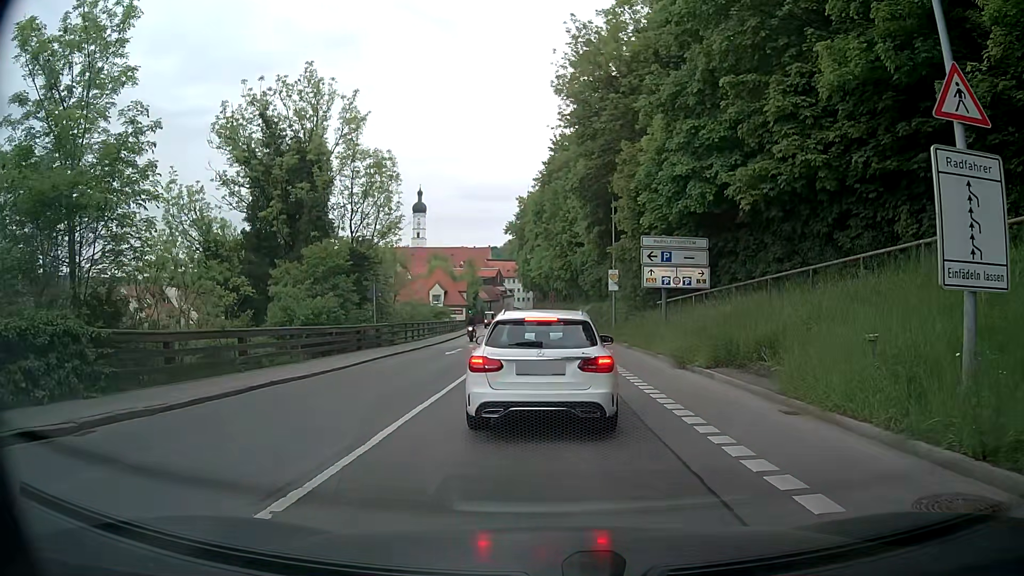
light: Day
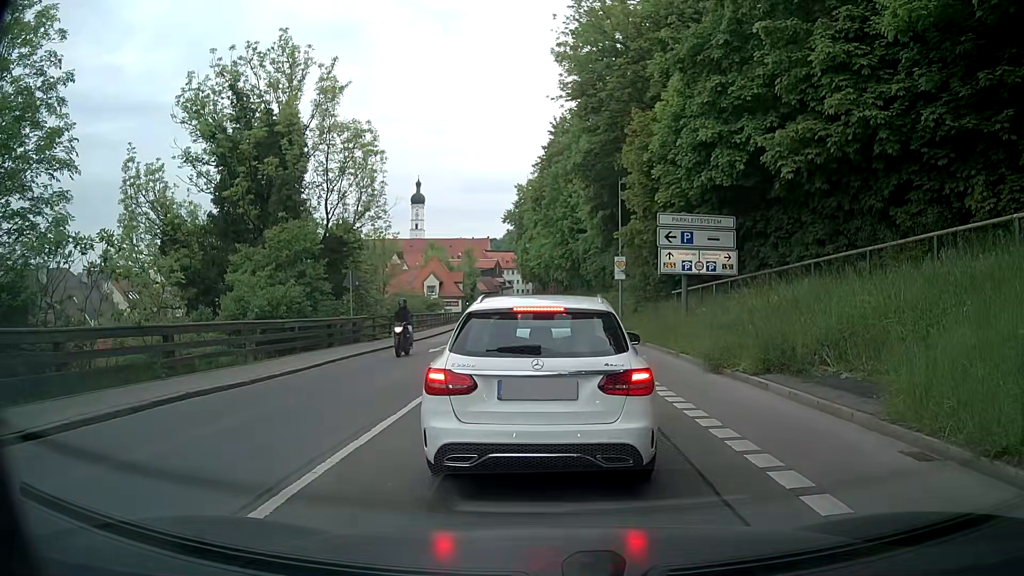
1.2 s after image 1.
(0.0, +3.5) m; +1°
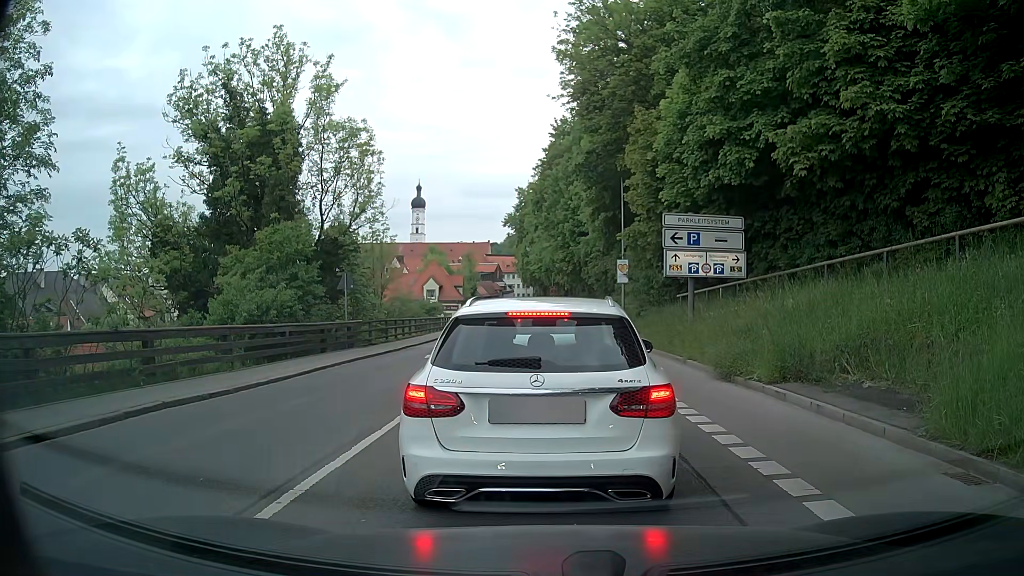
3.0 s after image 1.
(0.0, +0.8) m; 0°
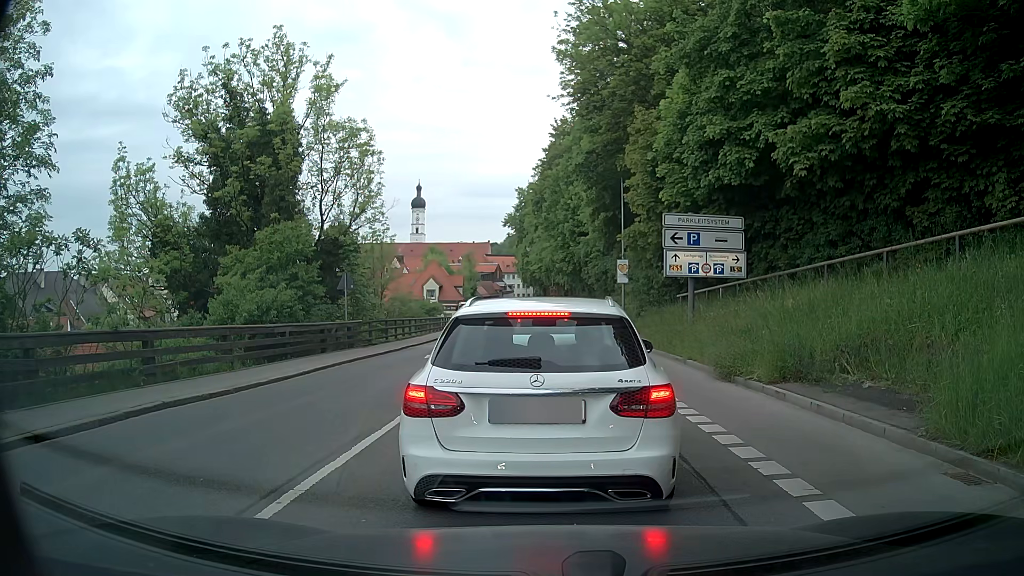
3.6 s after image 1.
(0.0, 0.0) m; 0°
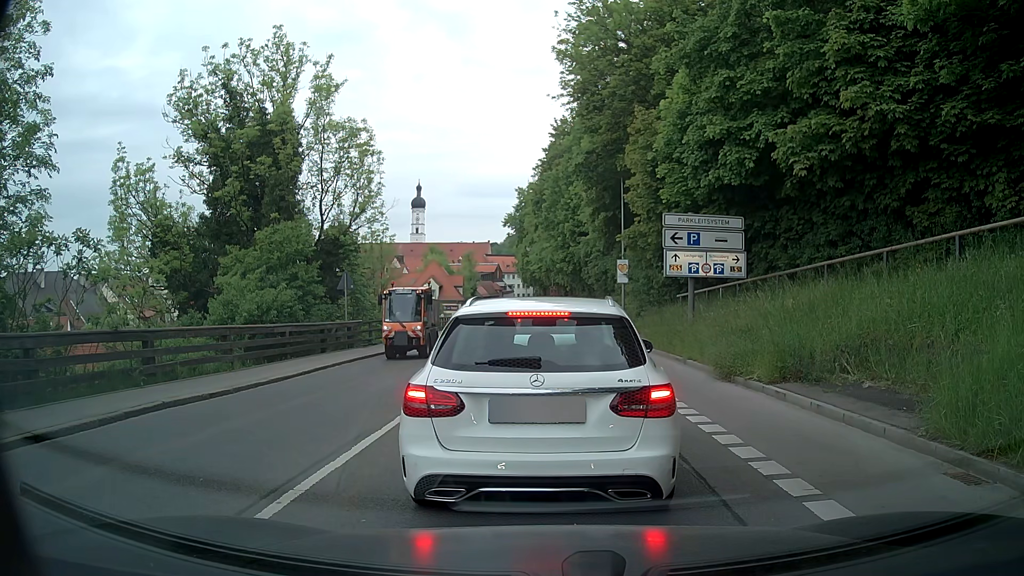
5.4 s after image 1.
(0.0, 0.0) m; 0°
